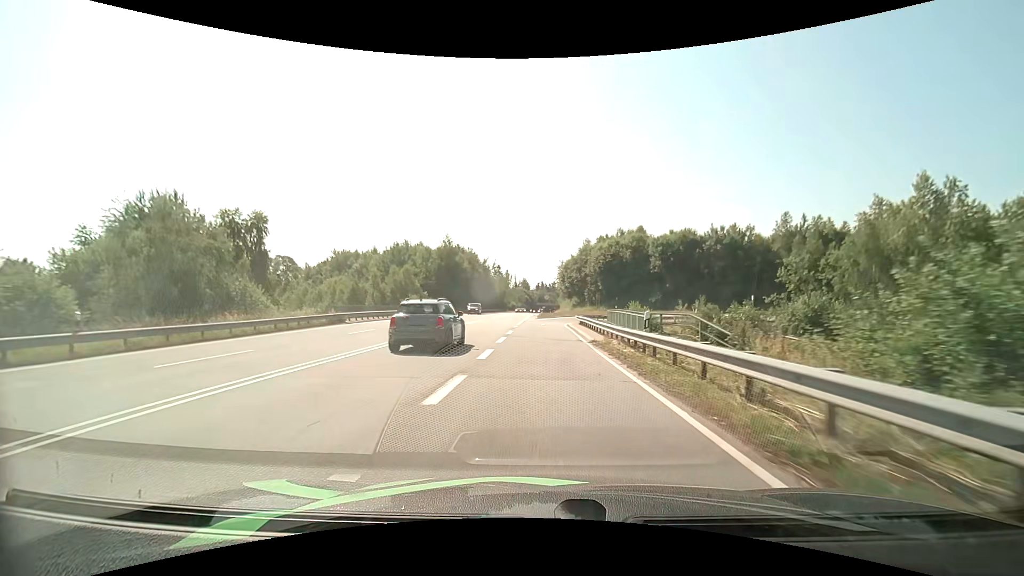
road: primary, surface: asphalt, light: Day
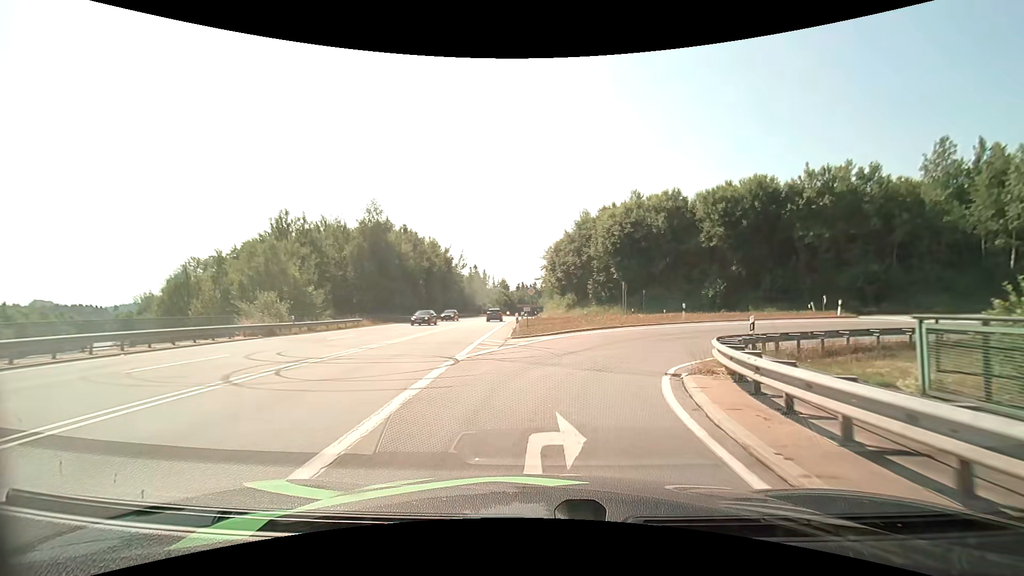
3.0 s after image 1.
(+0.2, +34.7) m; +2°
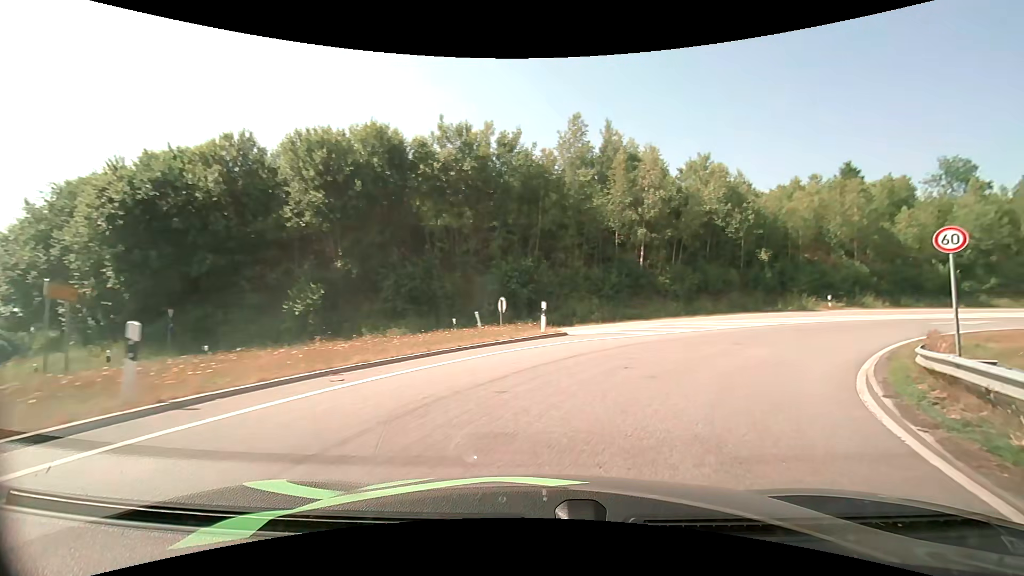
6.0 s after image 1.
(+7.0, +22.3) m; +44°
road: primary_link
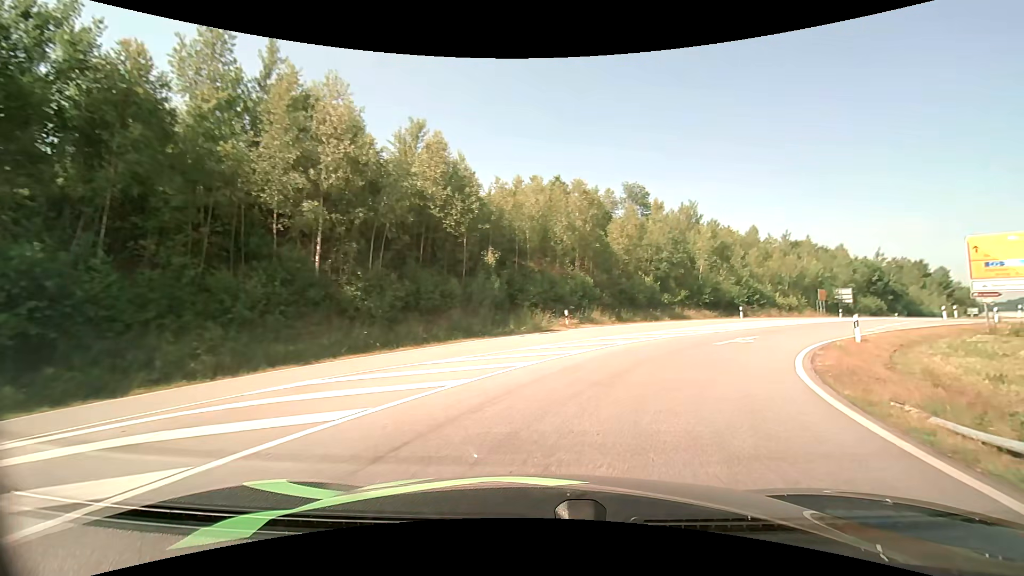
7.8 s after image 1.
(+3.8, +13.6) m; +30°
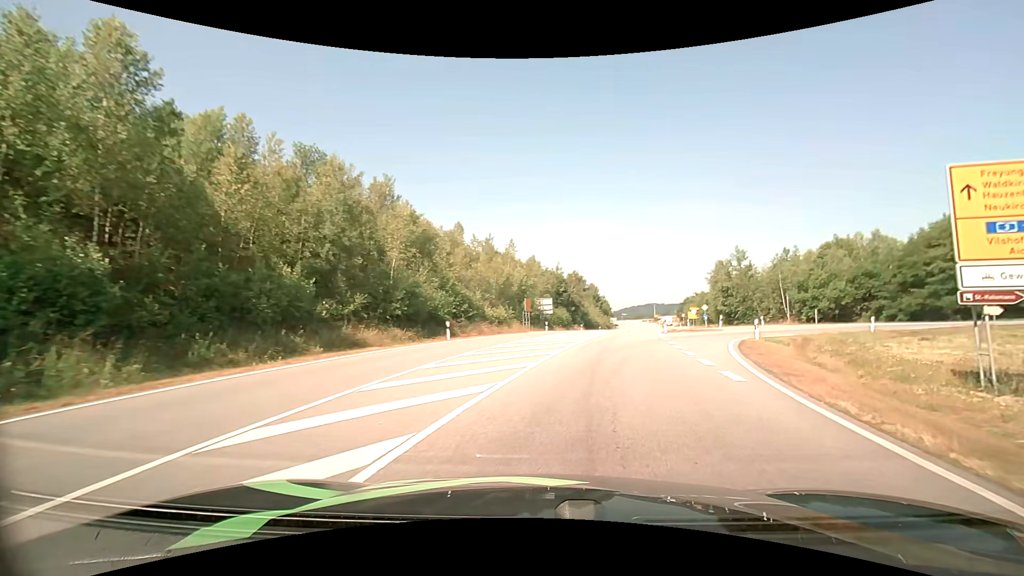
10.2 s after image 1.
(+5.7, +19.4) m; +32°
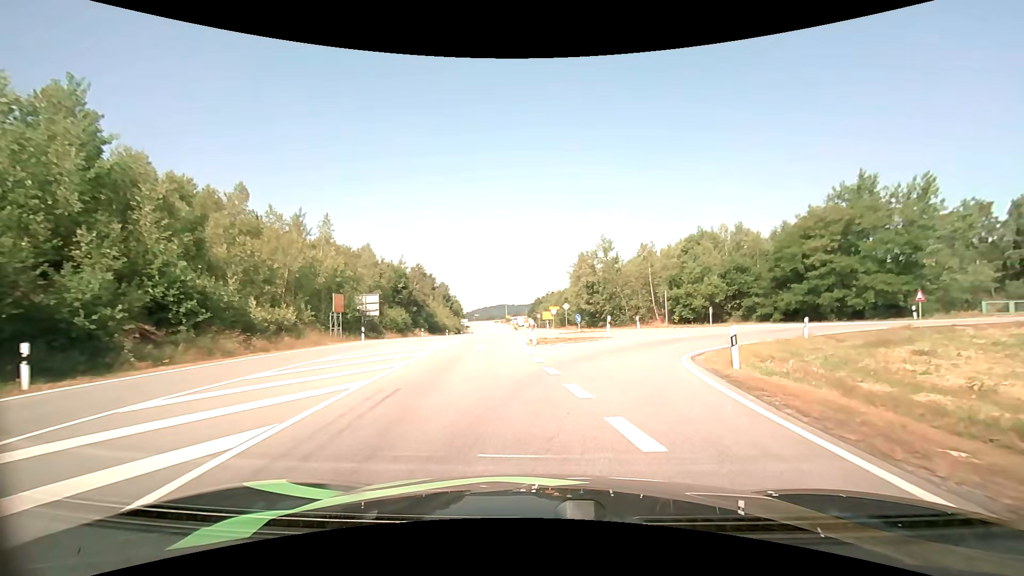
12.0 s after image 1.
(+2.4, +15.1) m; +17°
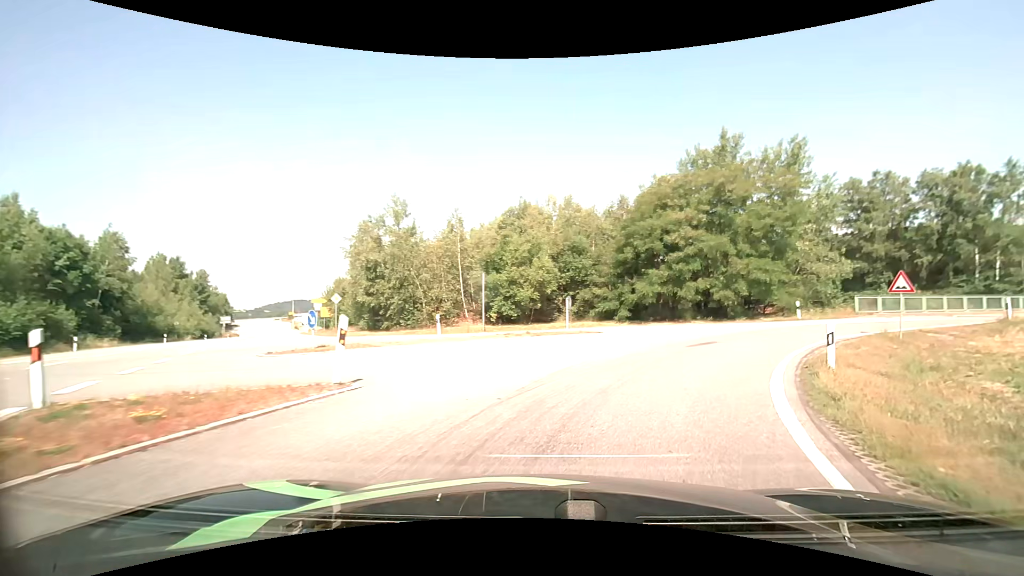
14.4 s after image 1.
(+2.8, +17.8) m; +22°
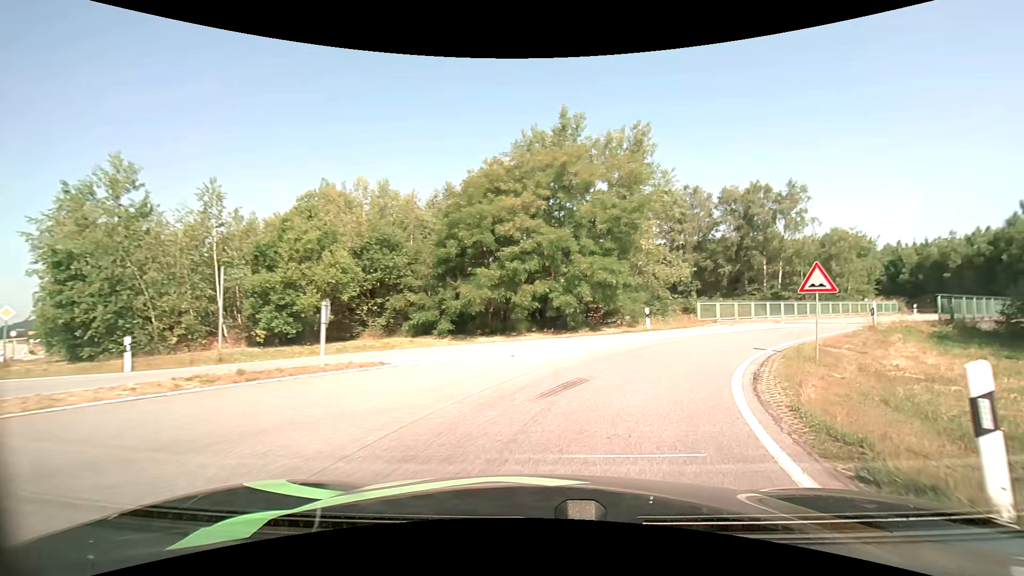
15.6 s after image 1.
(+1.5, +8.4) m; +19°
(+2, +10) (+6, +19) (+13, +26) (+21, +32) (+28, +39) (+36, +46) (+43, +53) (+49, +60) (+55, +69) (+58, +78) m
